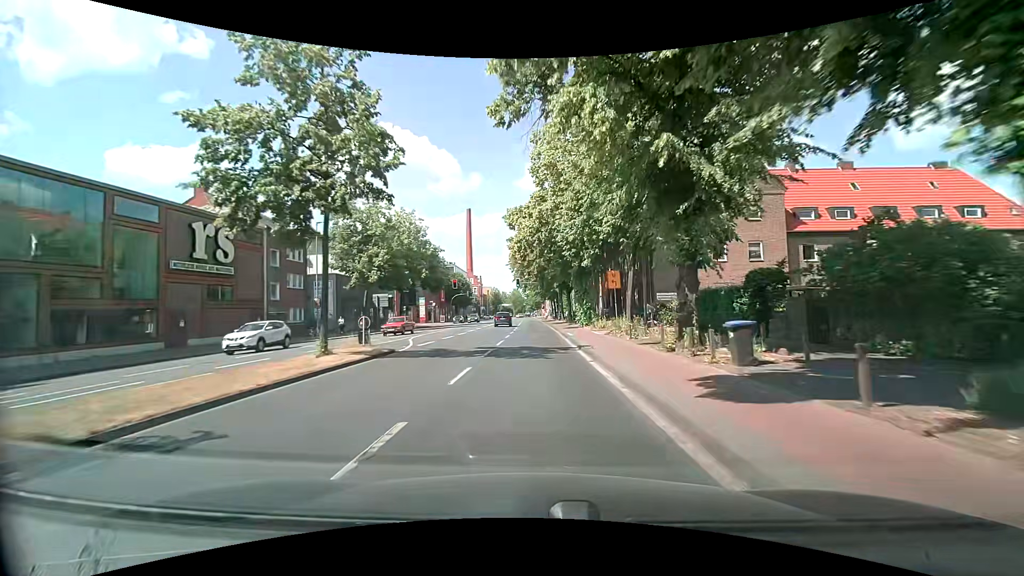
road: secondary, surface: asphalt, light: Day
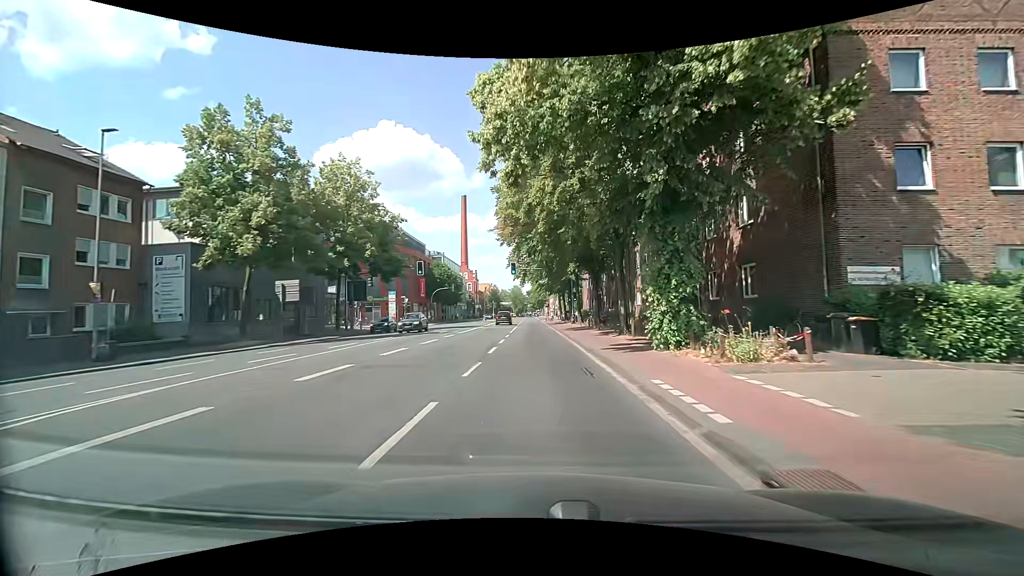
(-0.4, +23.1) m; -1°
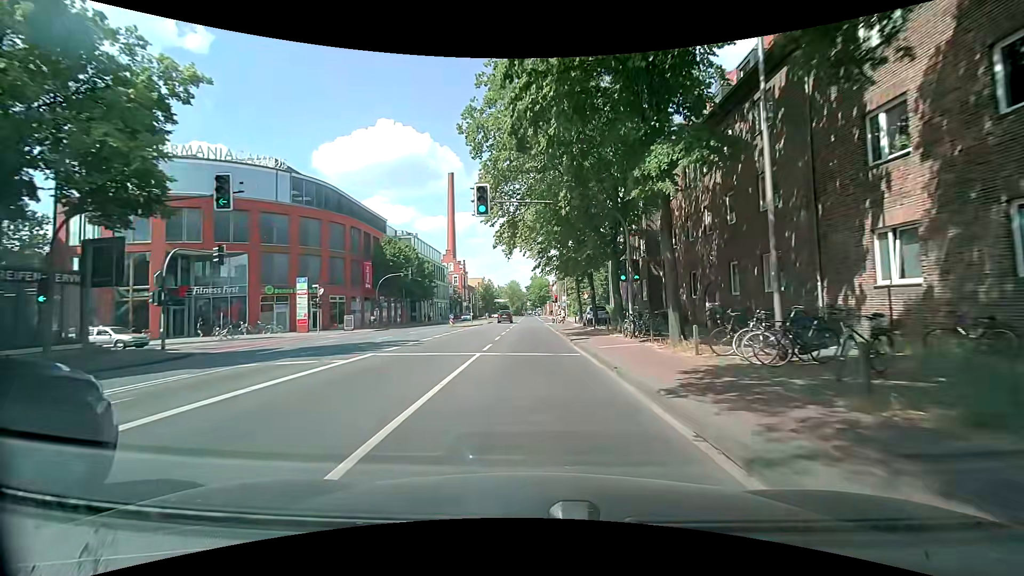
(0.0, +31.2) m; -1°
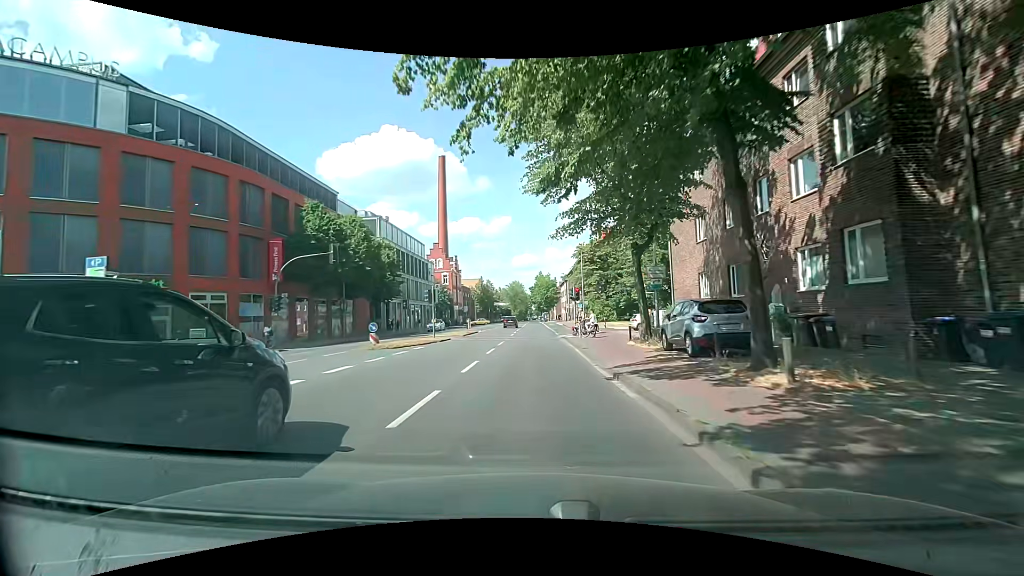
(+0.2, +23.7) m; 0°
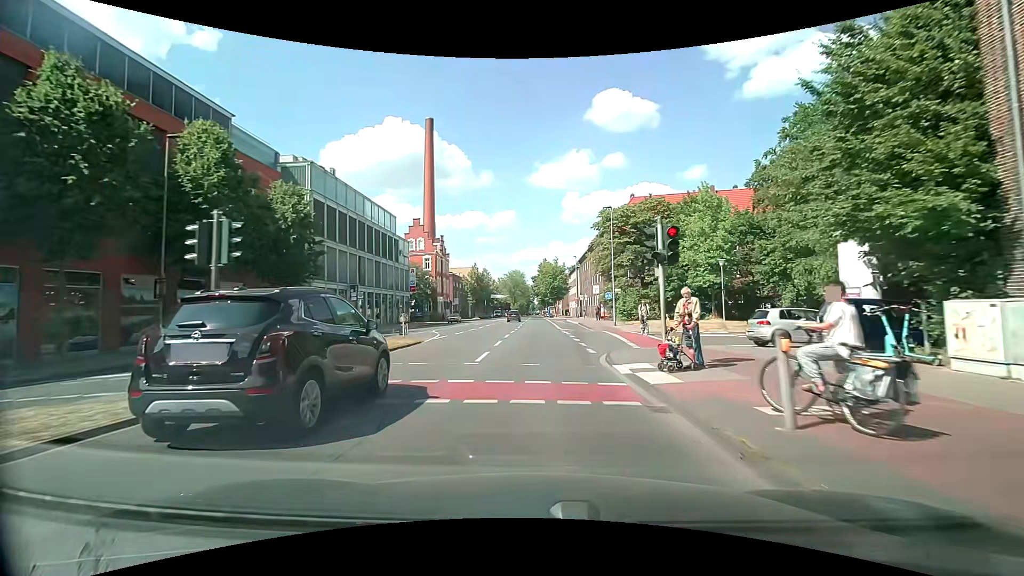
(-0.1, +23.2) m; 0°
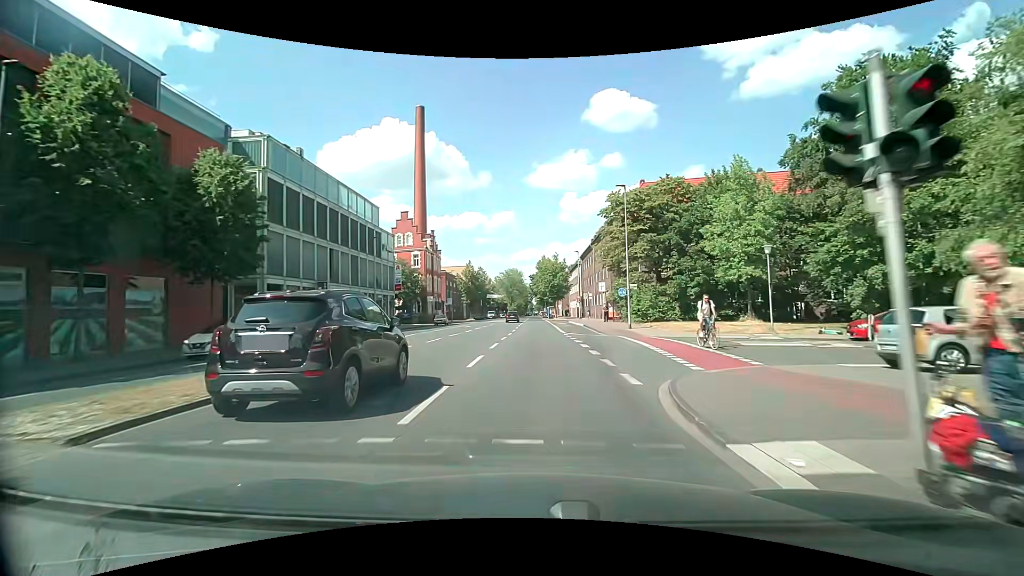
(0.0, +7.5) m; 0°
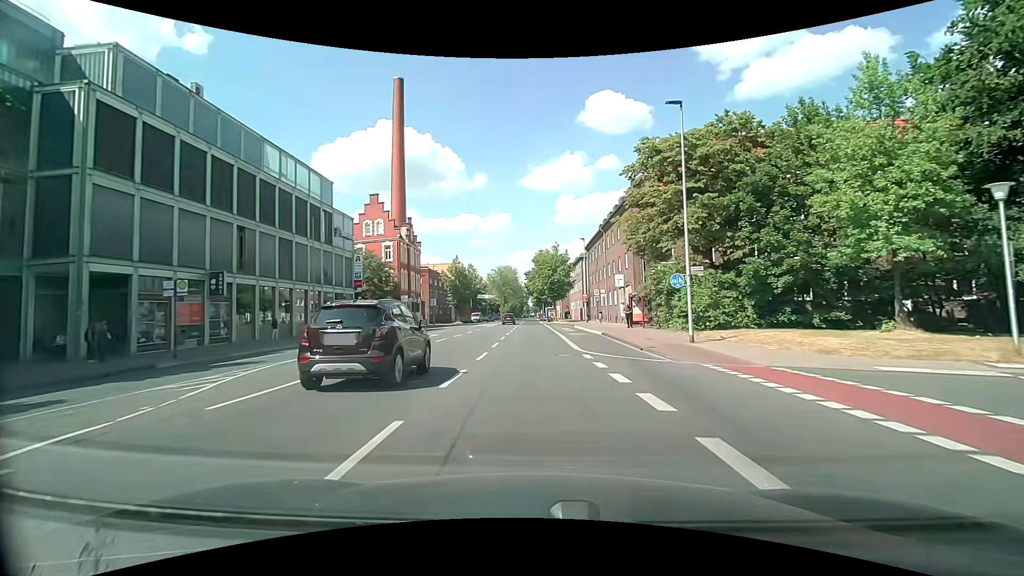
(+0.1, +14.7) m; 0°
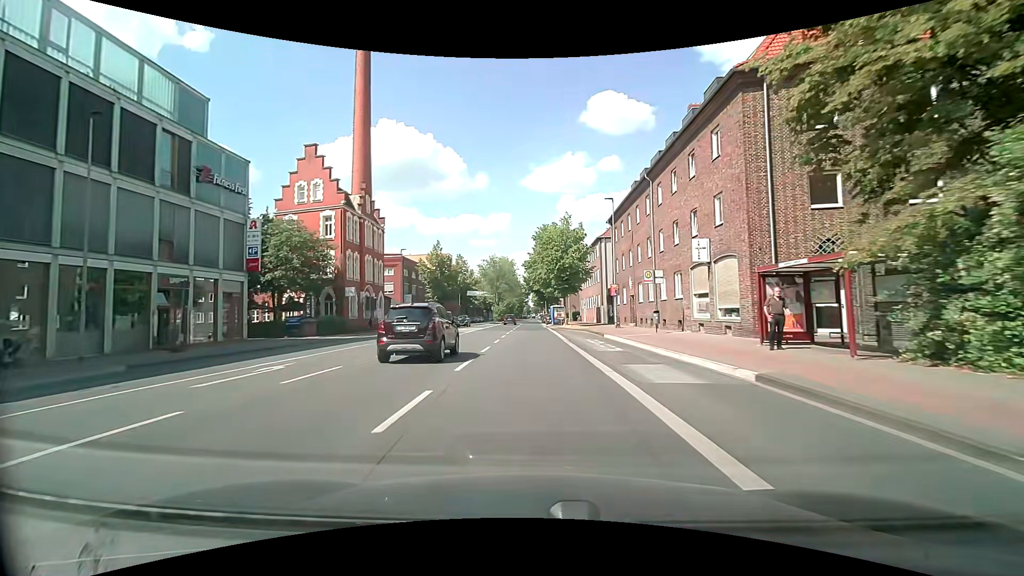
(+0.1, +21.7) m; 0°
(0, +10) (0, +20) (0, +30) (0, +40) (0, +50) (0, +60) (0, +70) (0, +80) (0, +90) (0, +100) m
